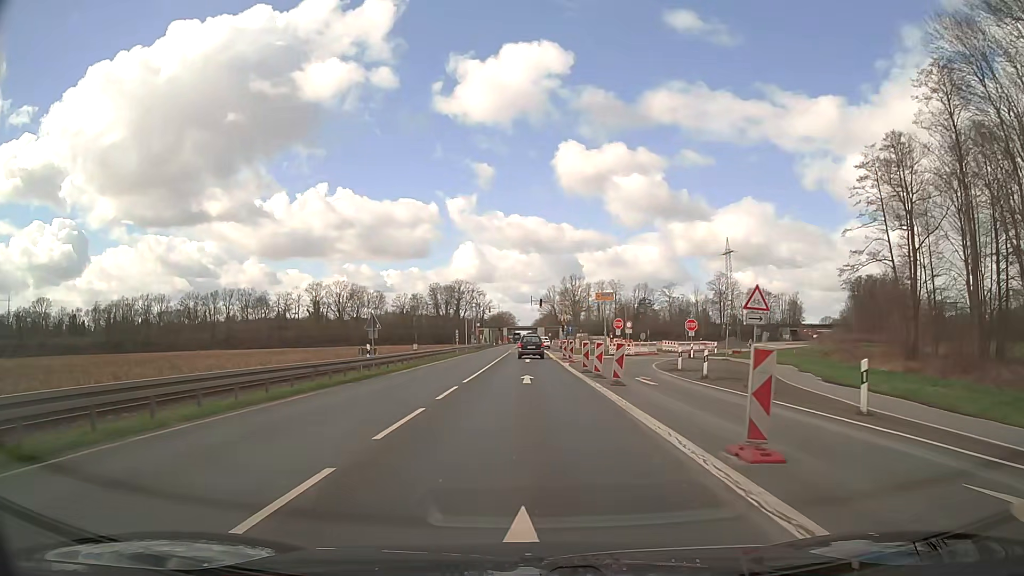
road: trunk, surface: asphalt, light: Day
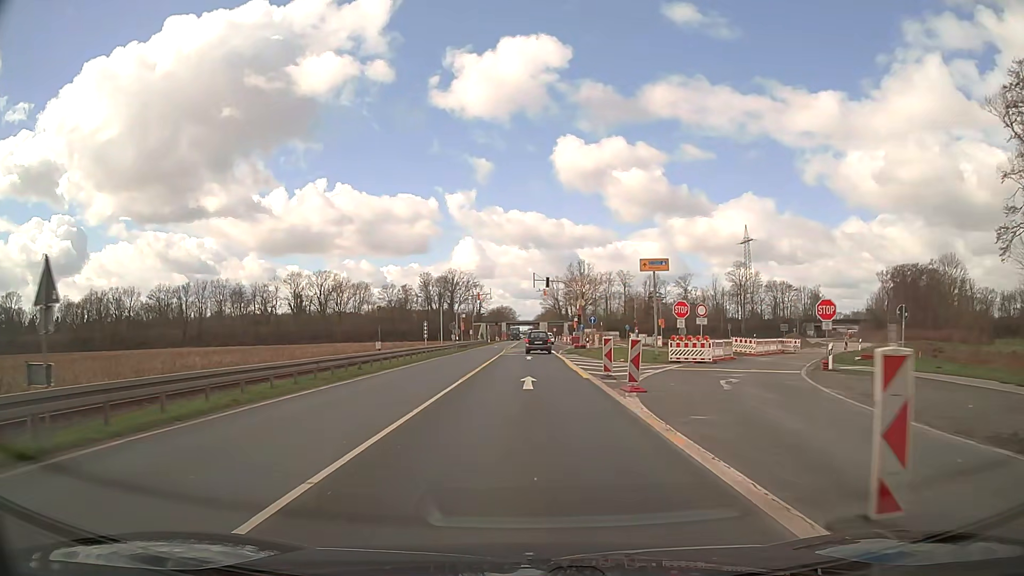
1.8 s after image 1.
(0.0, +23.8) m; 0°
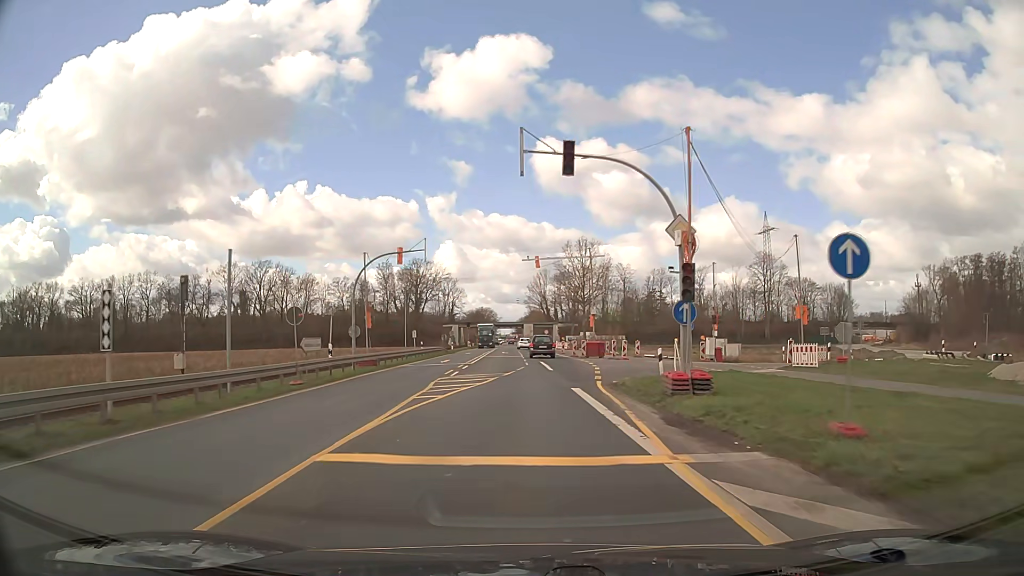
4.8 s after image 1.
(+0.2, +39.6) m; +2°
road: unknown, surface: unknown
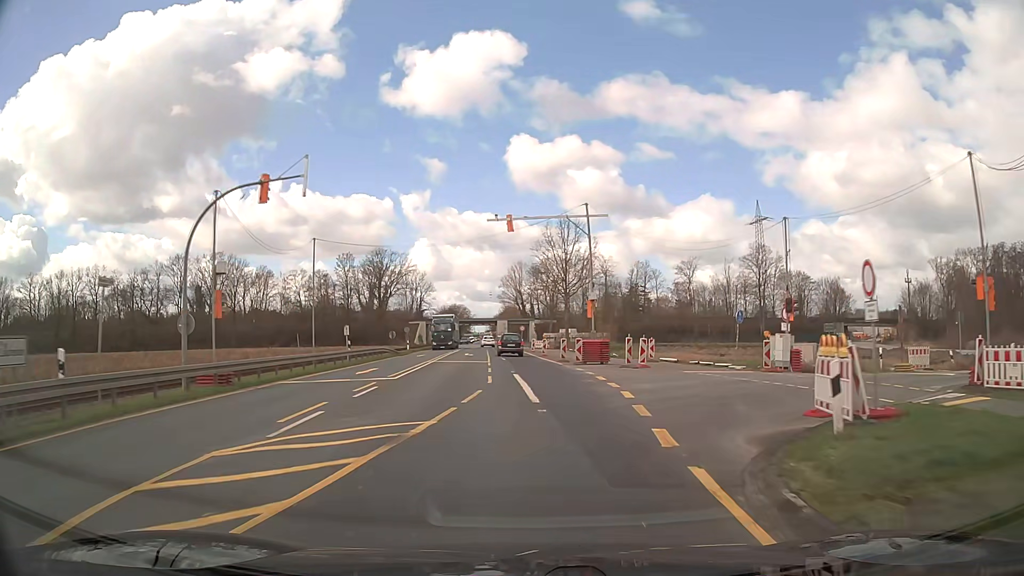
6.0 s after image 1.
(+0.3, +15.8) m; +2°
(0, +10) (0, +20) (0, +30) (-1, +40) (-1, +50) (-2, +60) (-3, +70) (-3, +80) (-4, +90) (-6, +100) m
